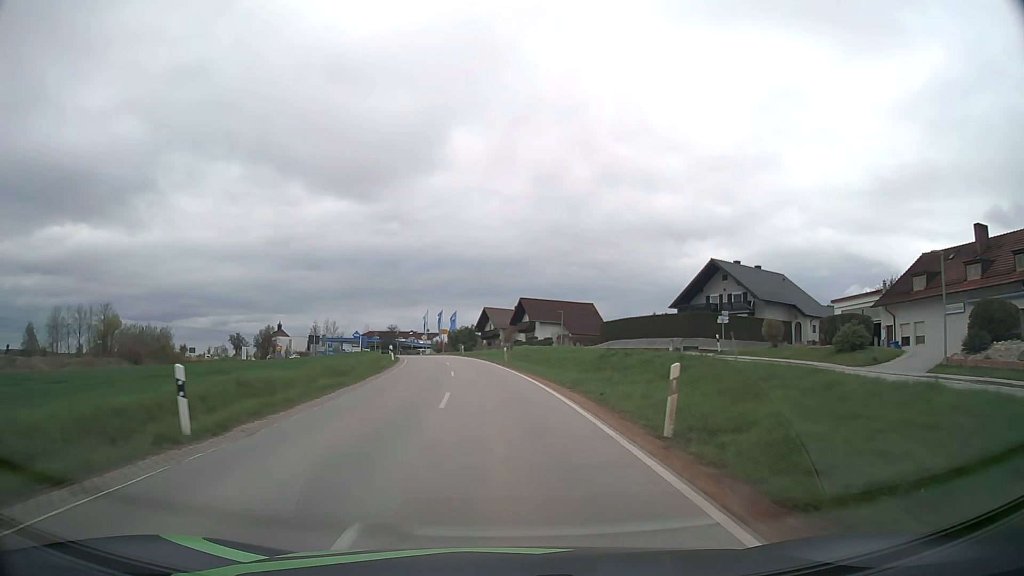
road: secondary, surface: asphalt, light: Day
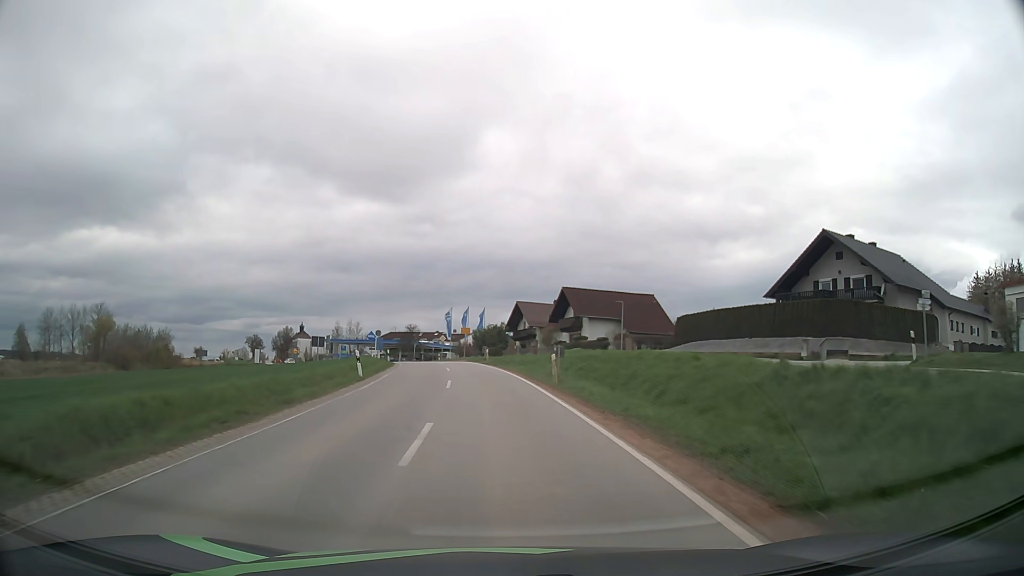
(-0.5, +18.3) m; -3°
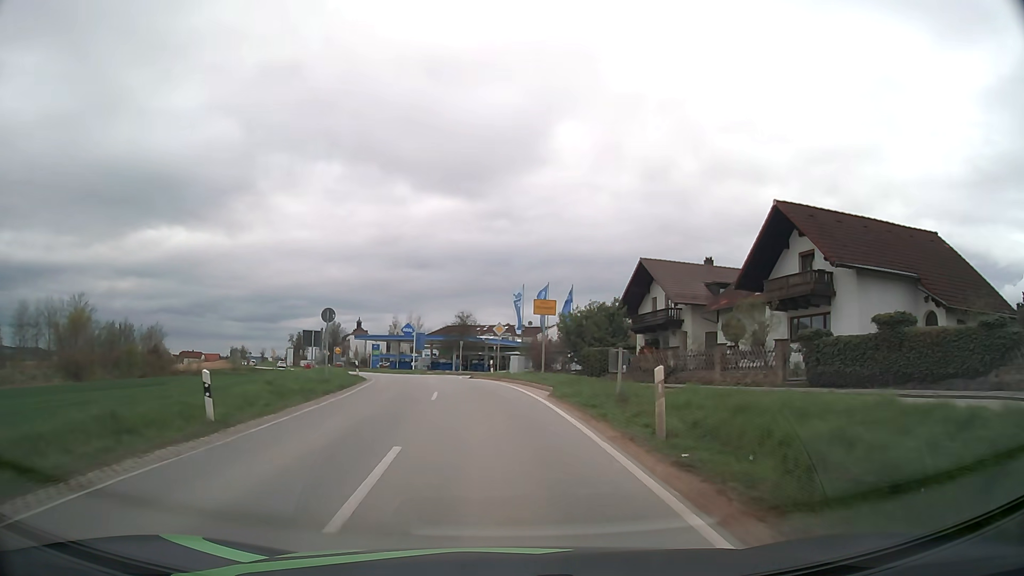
(-2.1, +39.7) m; -7°
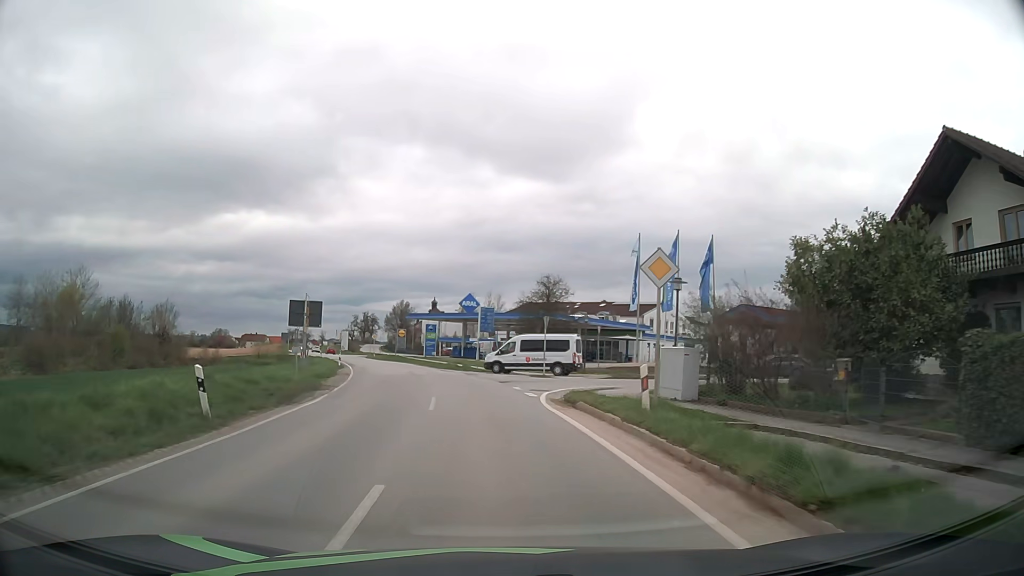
(-1.5, +27.0) m; -7°
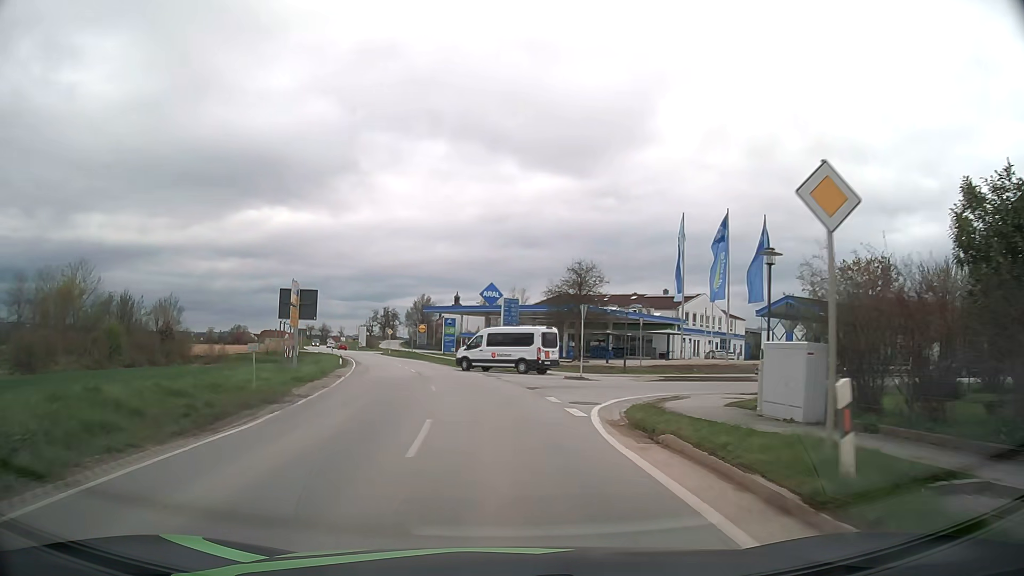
(-0.1, +6.5) m; -2°
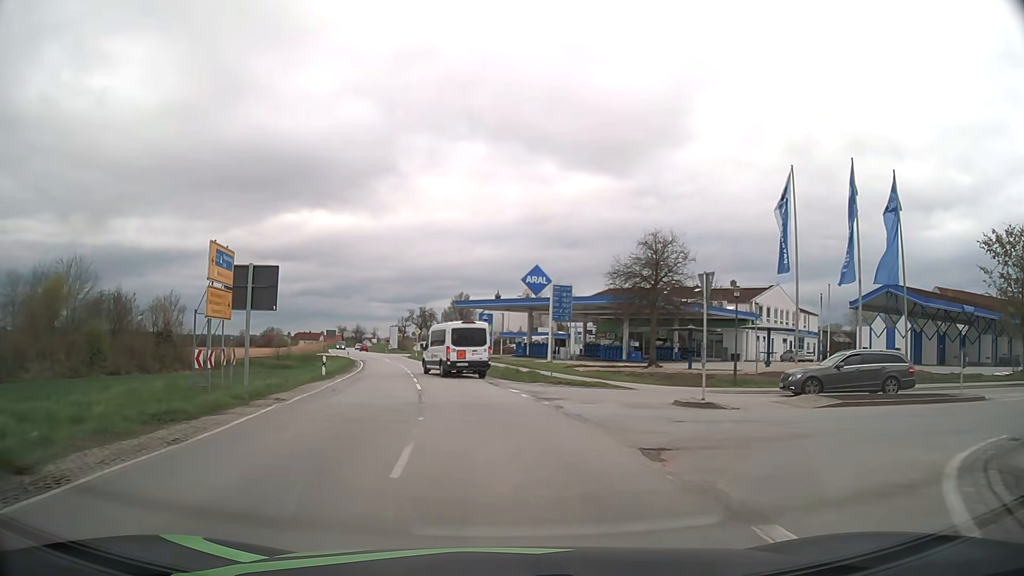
(-0.4, +12.8) m; -4°
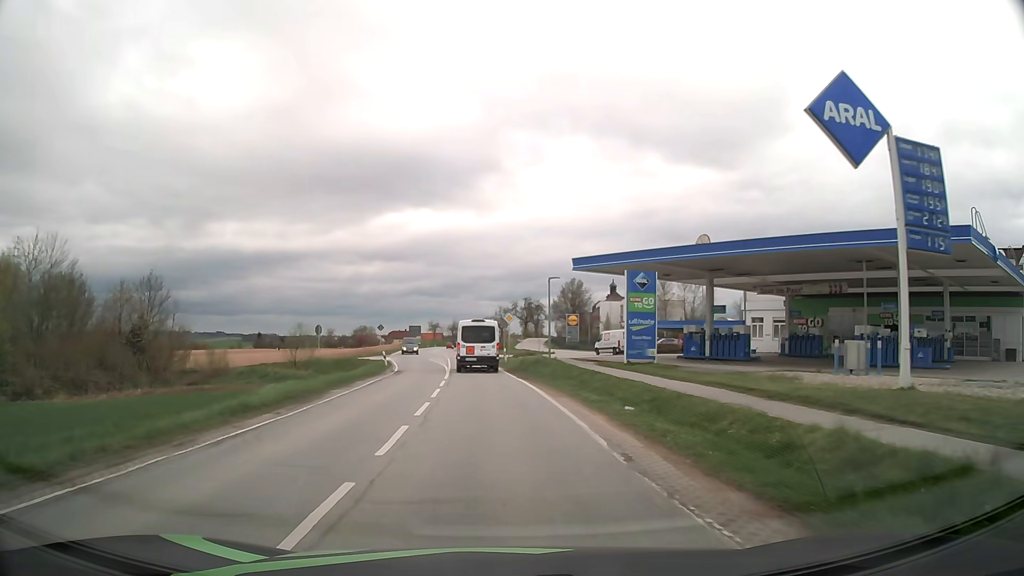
(-2.5, +31.6) m; -9°
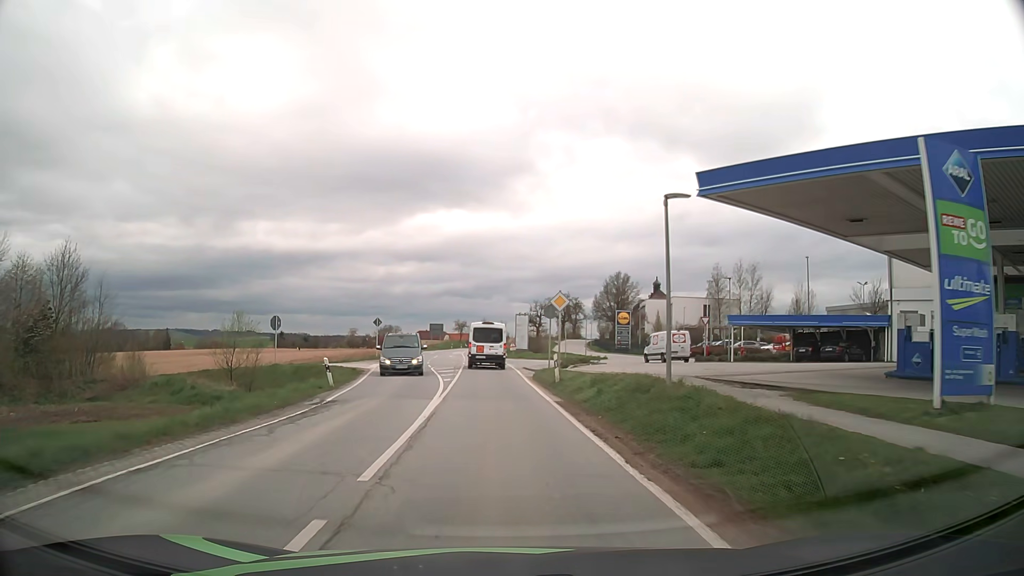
(-0.6, +19.8) m; -3°
(0, +10) (0, +20) (-1, +30) (-1, +40) (-2, +50) (-2, +60) (-3, +70) (-4, +80) (-4, +90) (-5, +100) m
